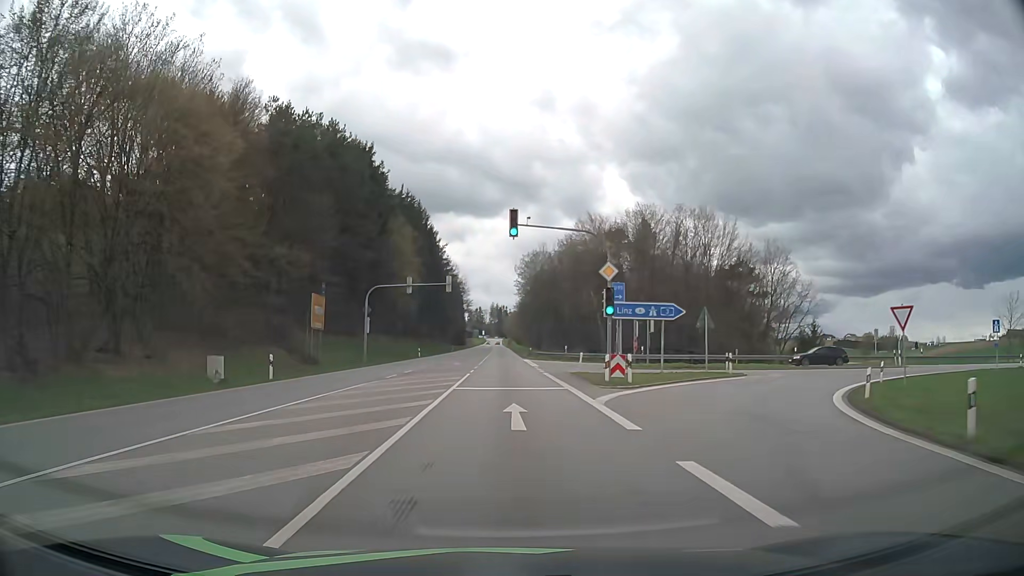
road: primary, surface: asphalt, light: Day
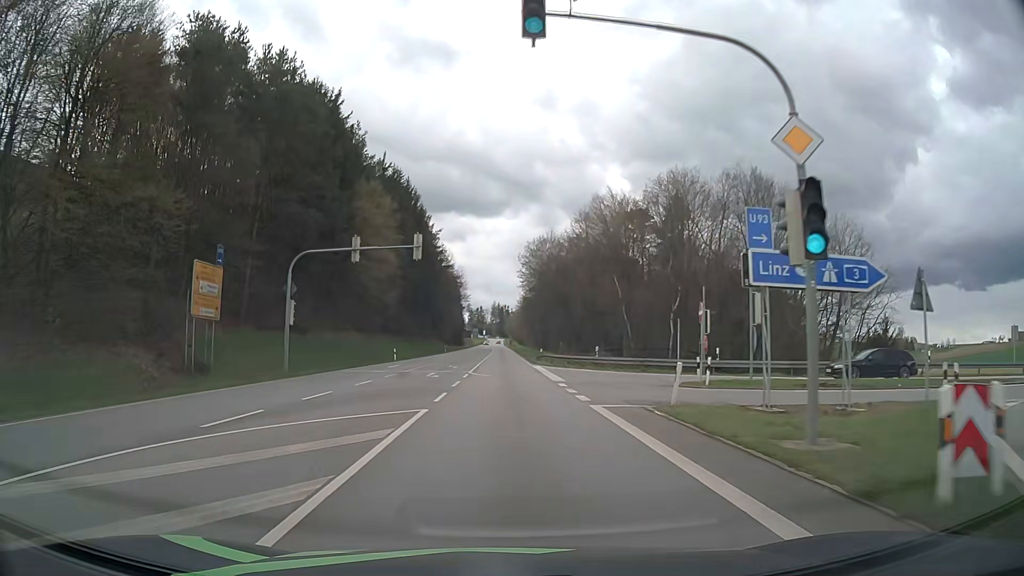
(-0.1, +18.3) m; 0°
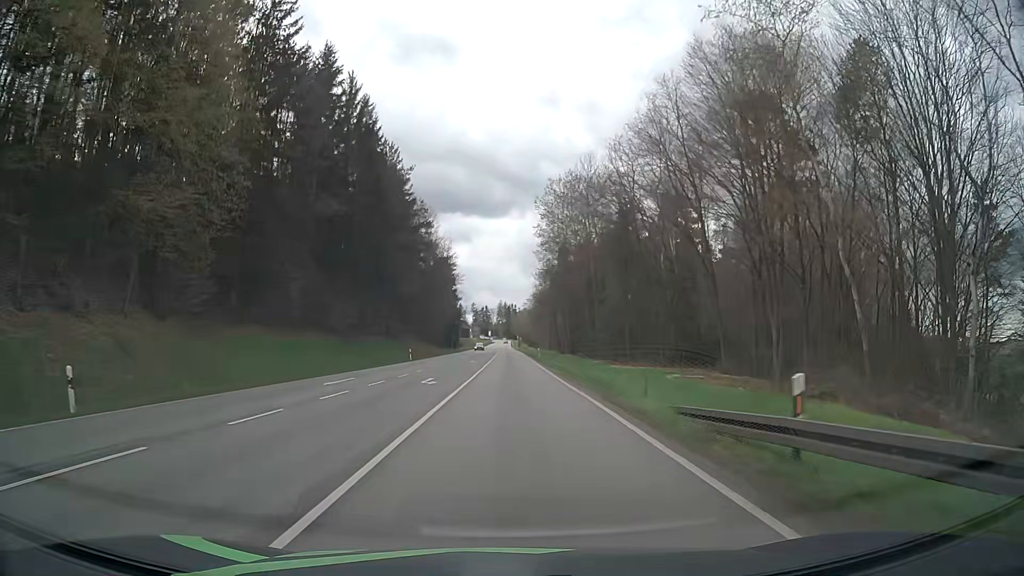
(-0.3, +47.0) m; 0°
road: secondary
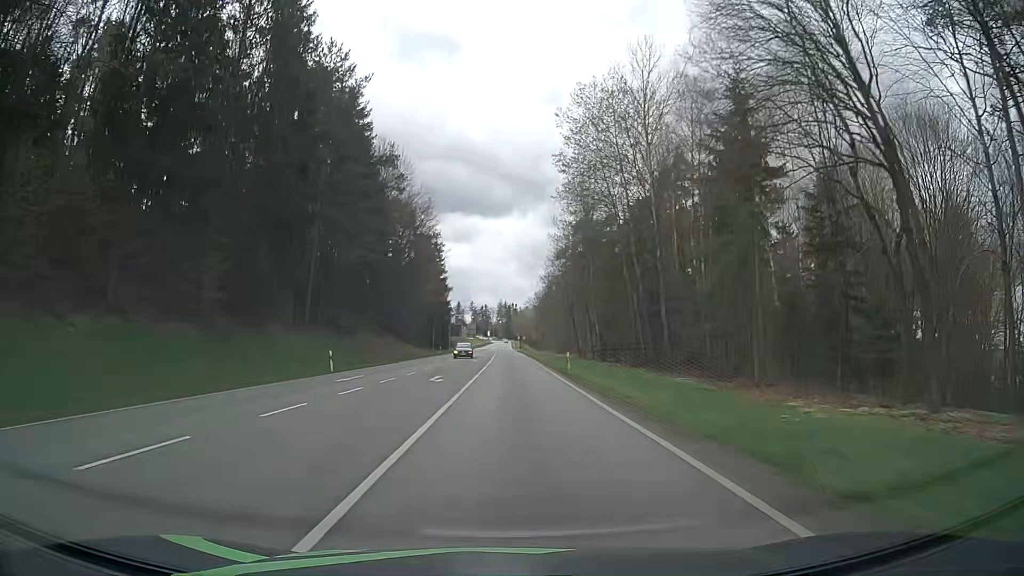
(-0.2, +29.0) m; -1°
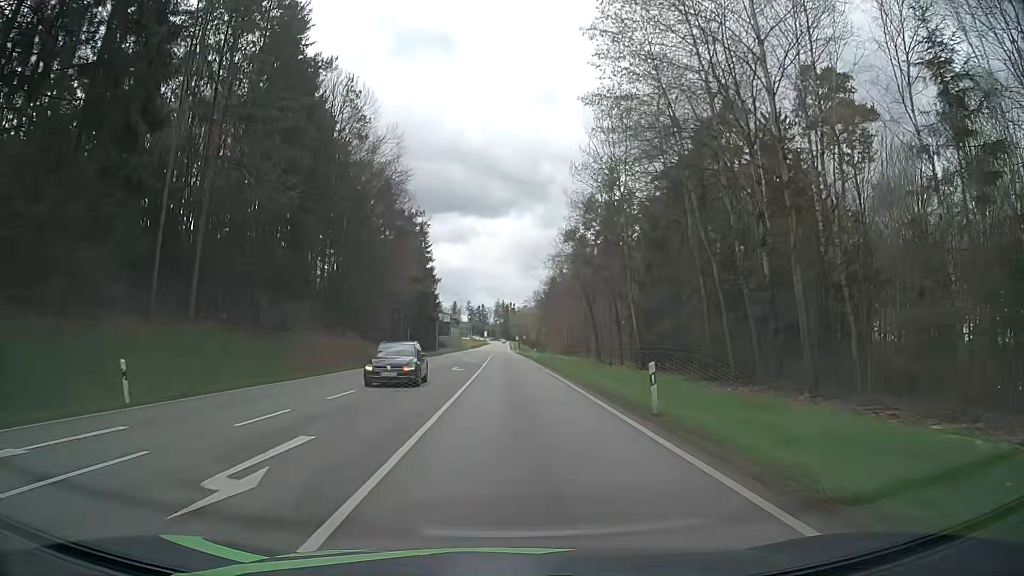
(+0.1, +19.6) m; 0°
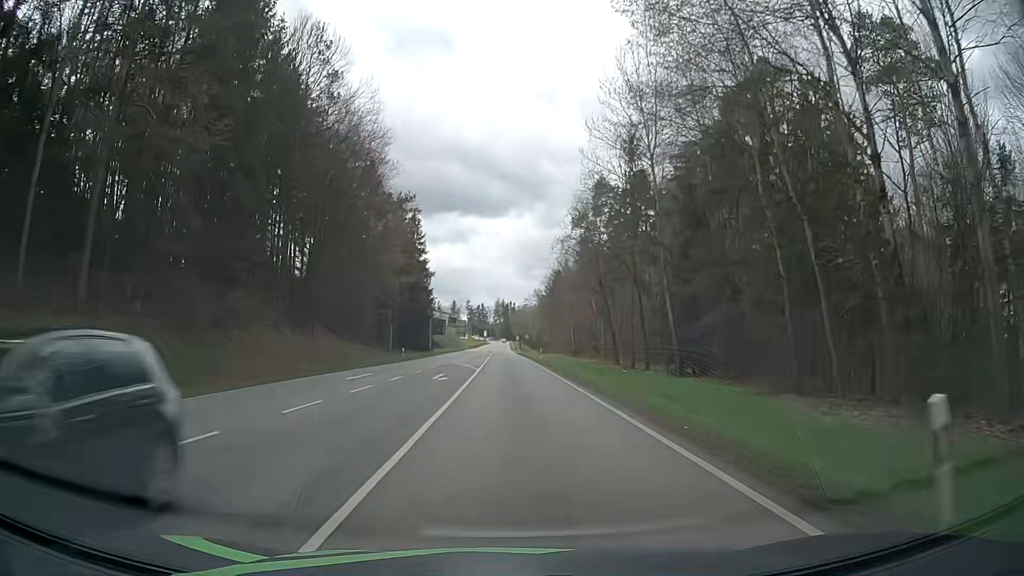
(0.0, +9.8) m; 0°
